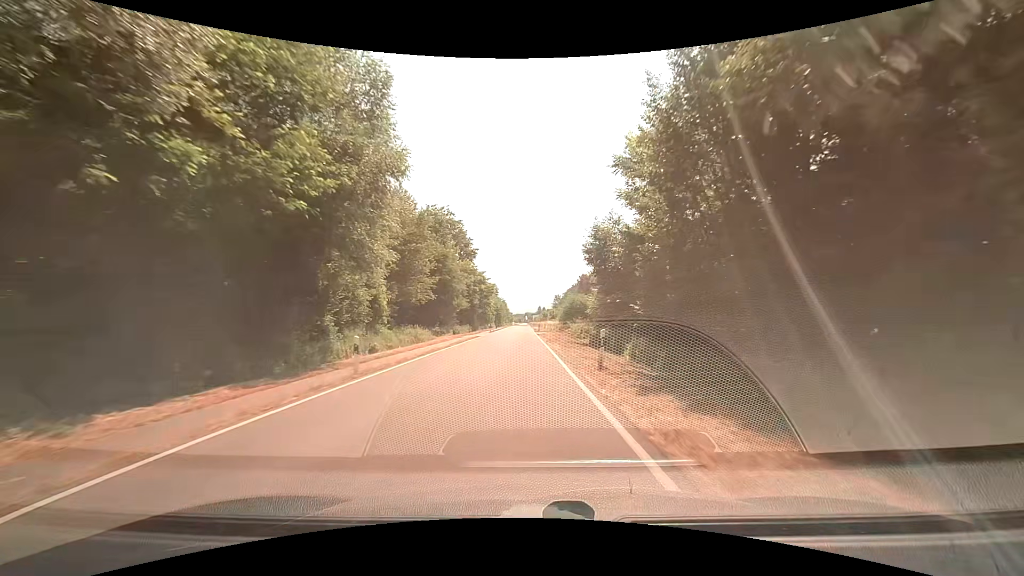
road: tertiary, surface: asphalt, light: Day
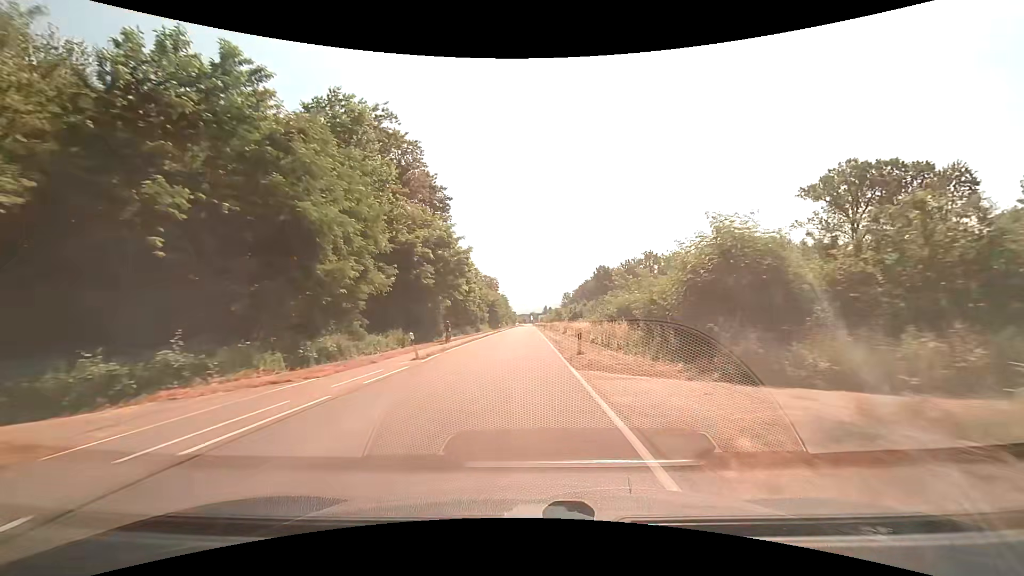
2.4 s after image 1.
(-0.4, +45.5) m; -1°
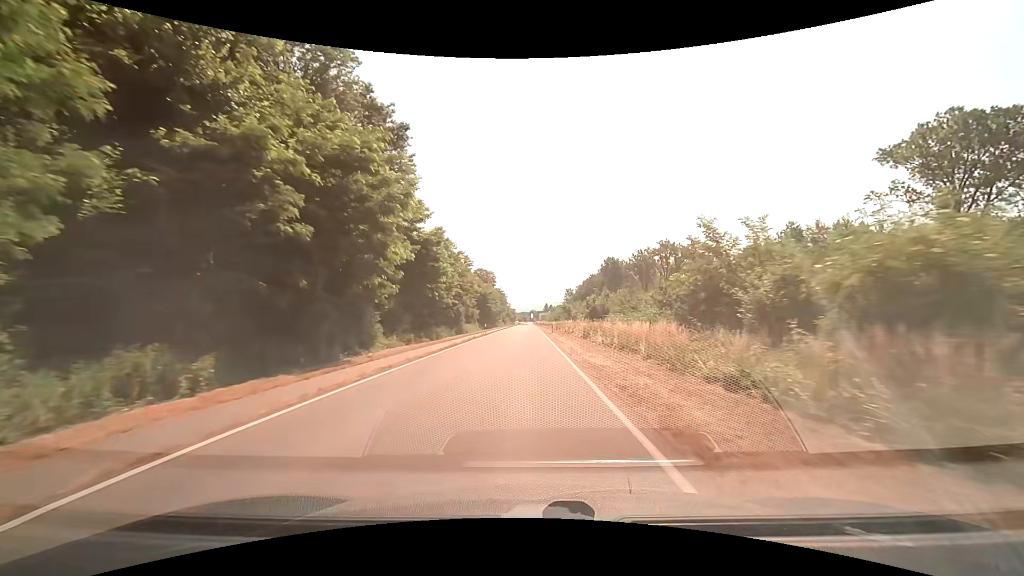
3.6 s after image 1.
(0.0, +23.1) m; 0°
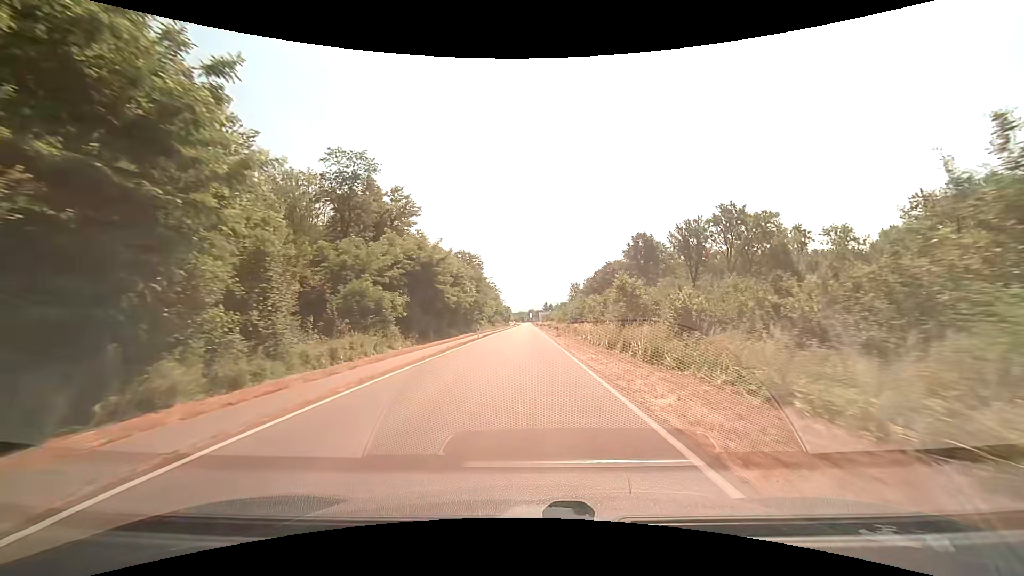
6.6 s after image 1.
(-0.3, +56.4) m; 0°
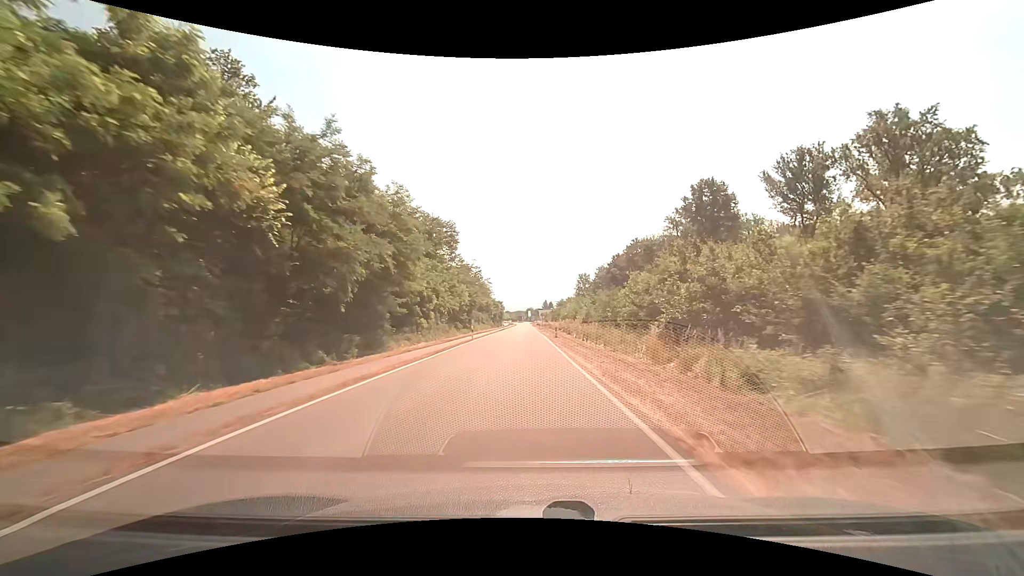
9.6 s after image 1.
(+0.3, +54.0) m; 0°
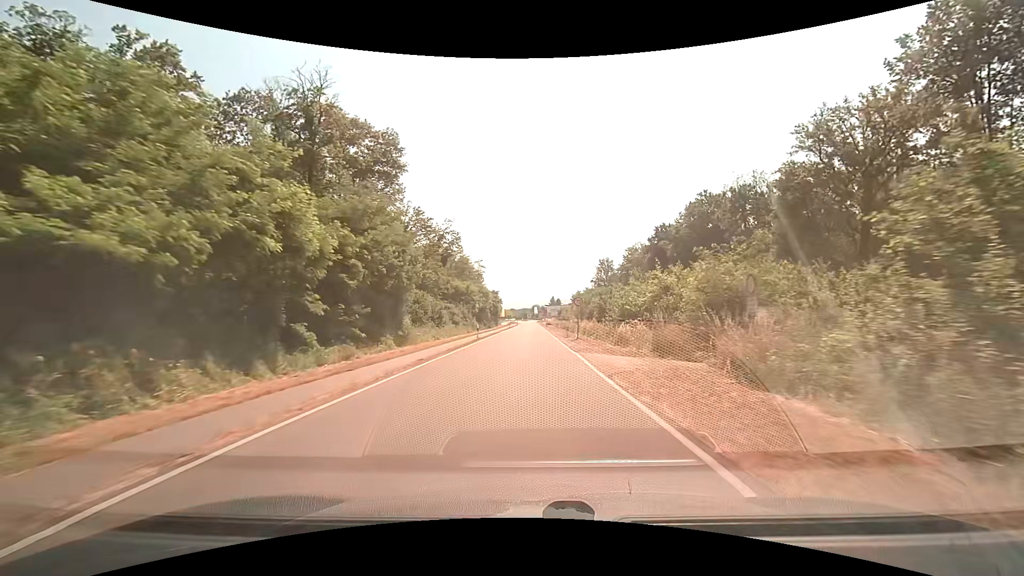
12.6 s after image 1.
(-0.4, +52.5) m; -1°
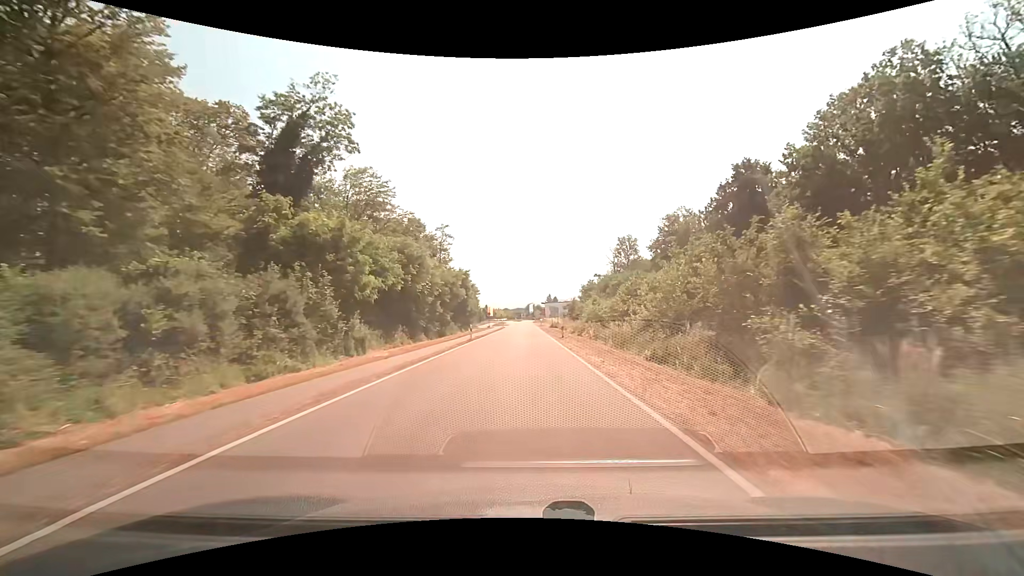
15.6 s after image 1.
(+0.3, +51.1) m; +1°
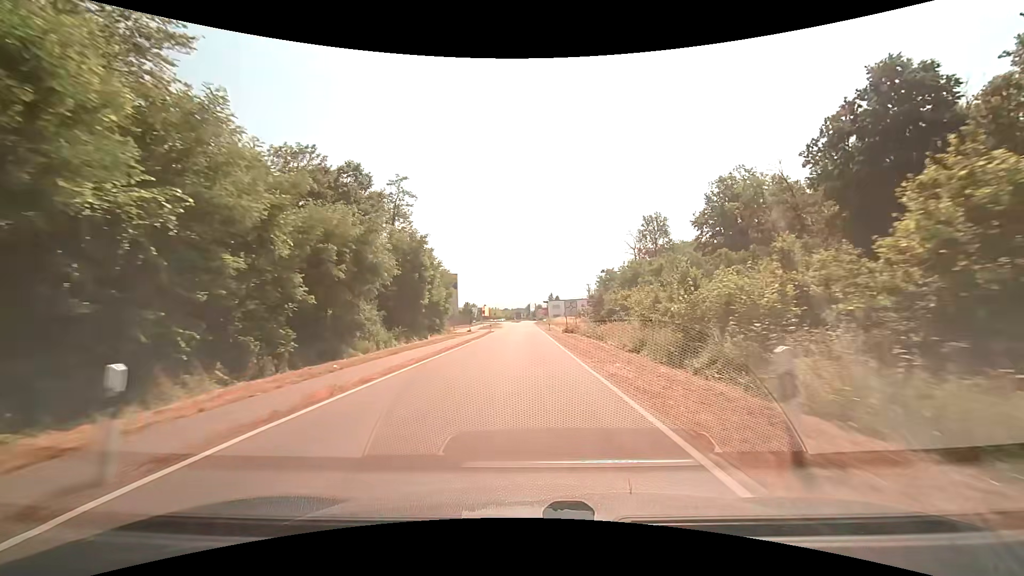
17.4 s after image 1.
(0.0, +30.0) m; 0°
(0, +10) (0, +20) (0, +30) (0, +40) (0, +50) (0, +60) (0, +70) (0, +80) (0, +90) (-1, +100) m
